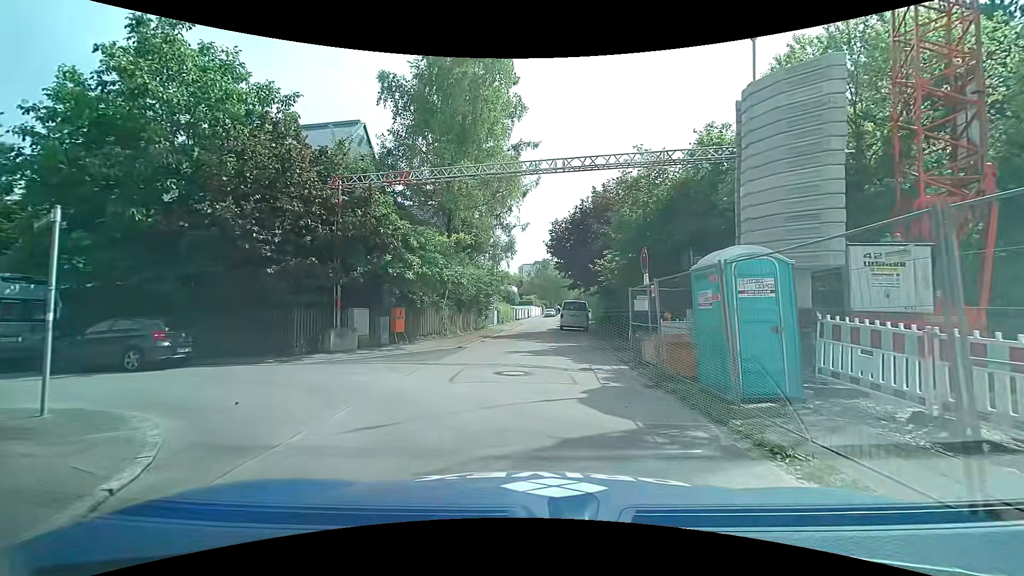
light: Day
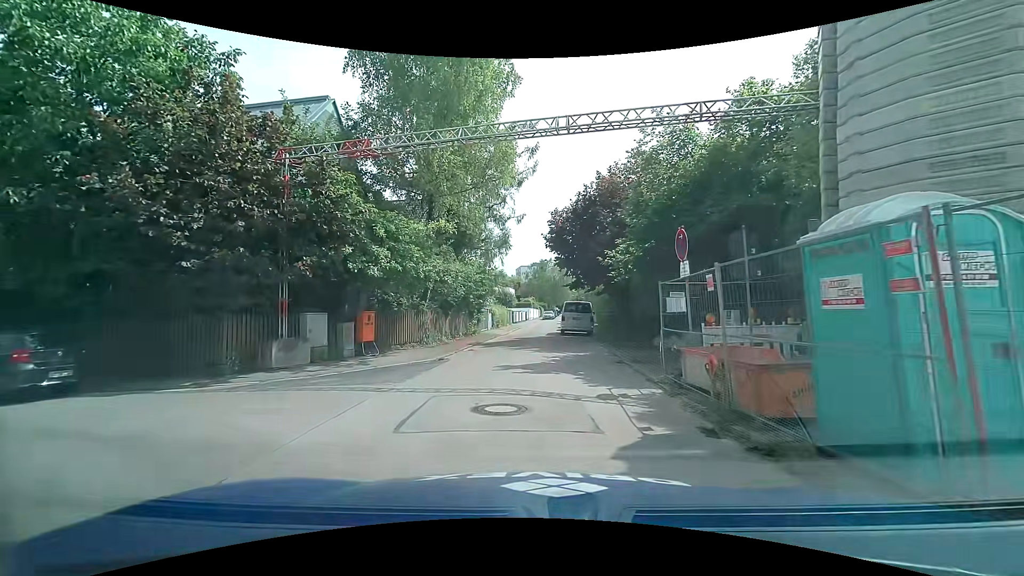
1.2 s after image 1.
(+0.1, +3.5) m; +1°
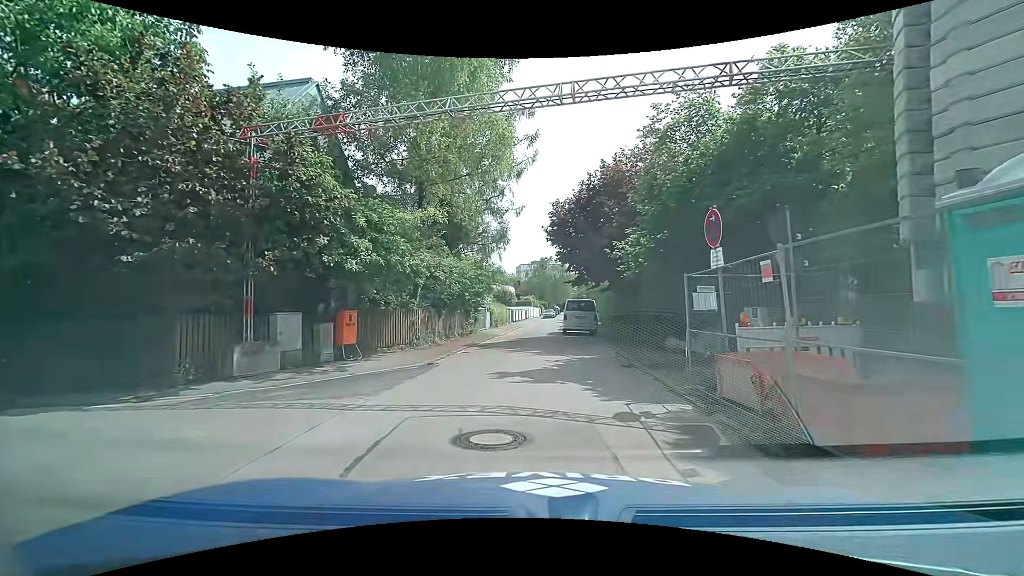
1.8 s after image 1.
(0.0, +1.7) m; -1°
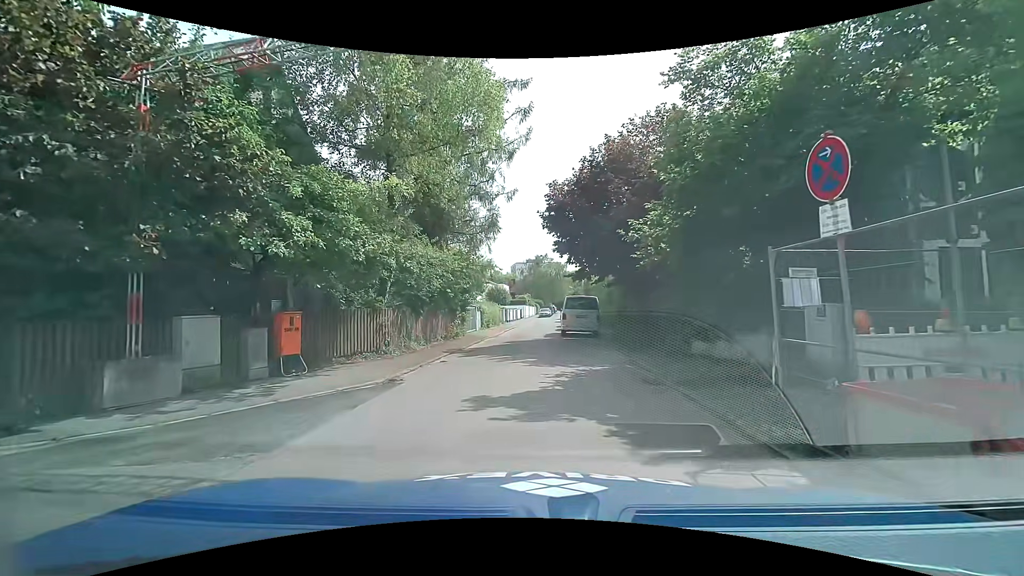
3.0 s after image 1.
(0.0, +3.2) m; +2°
